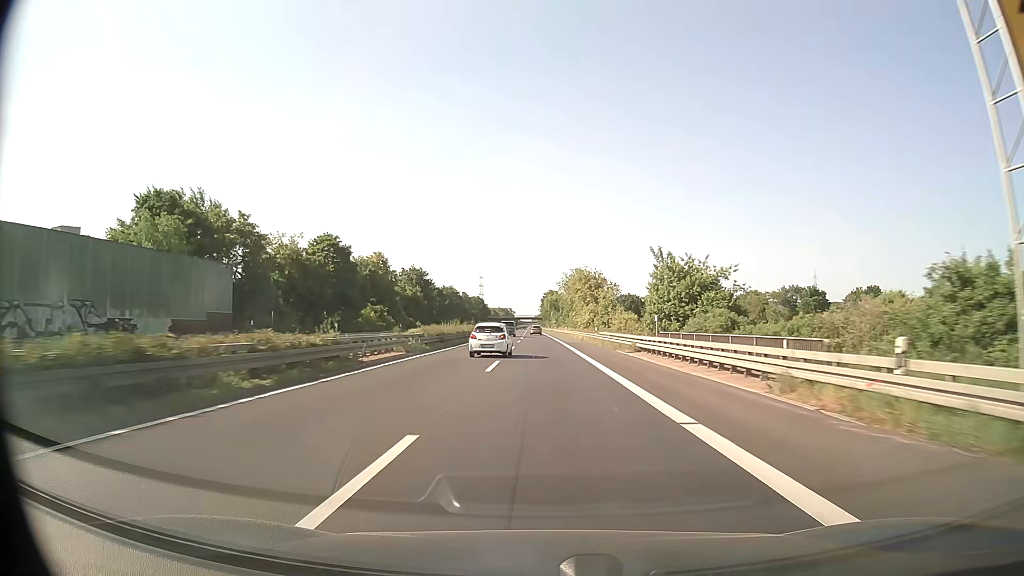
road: trunk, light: Day
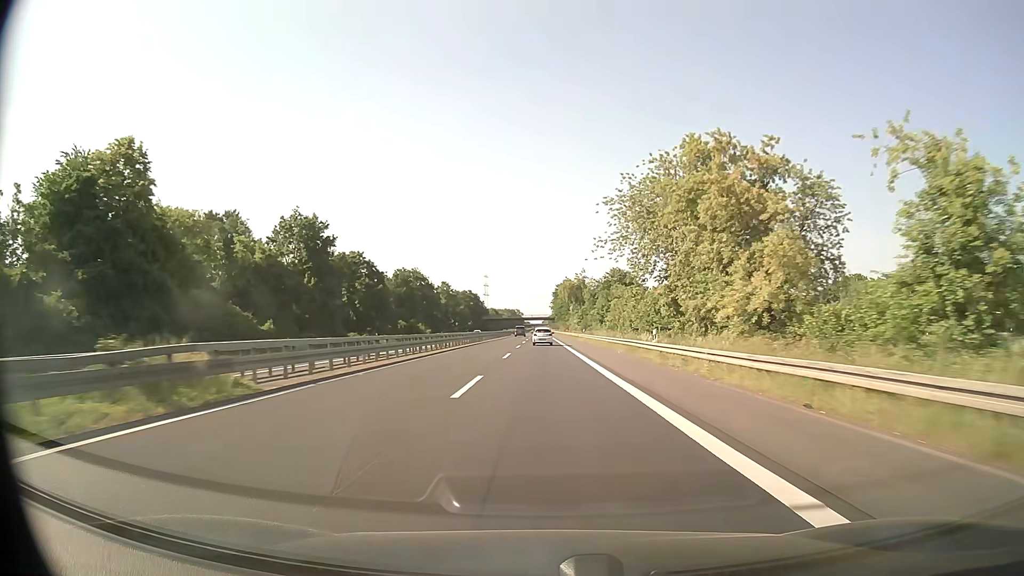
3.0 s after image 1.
(-0.9, +79.2) m; -1°
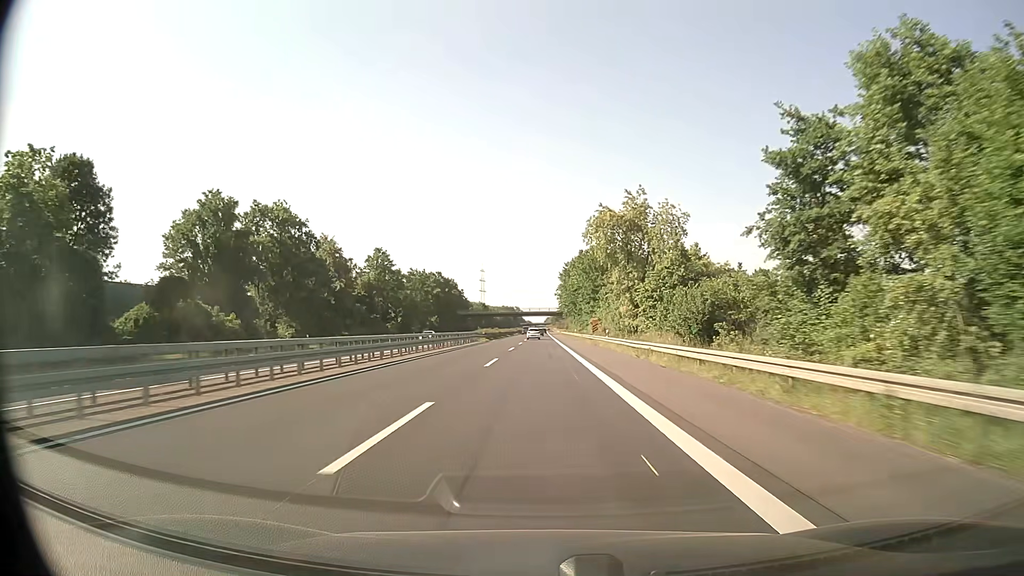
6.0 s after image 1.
(-0.1, +79.0) m; 0°
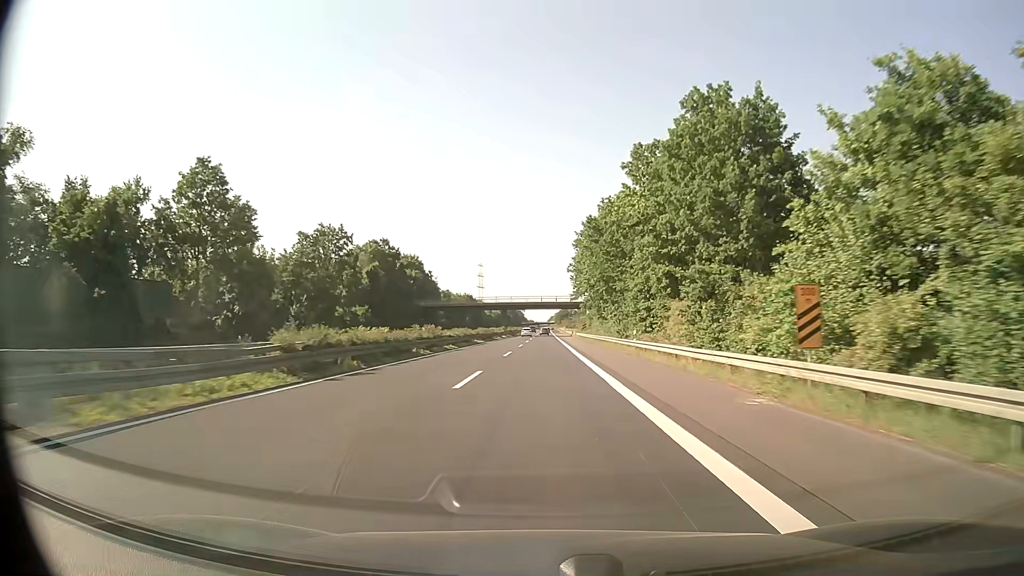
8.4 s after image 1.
(-0.1, +63.1) m; -1°
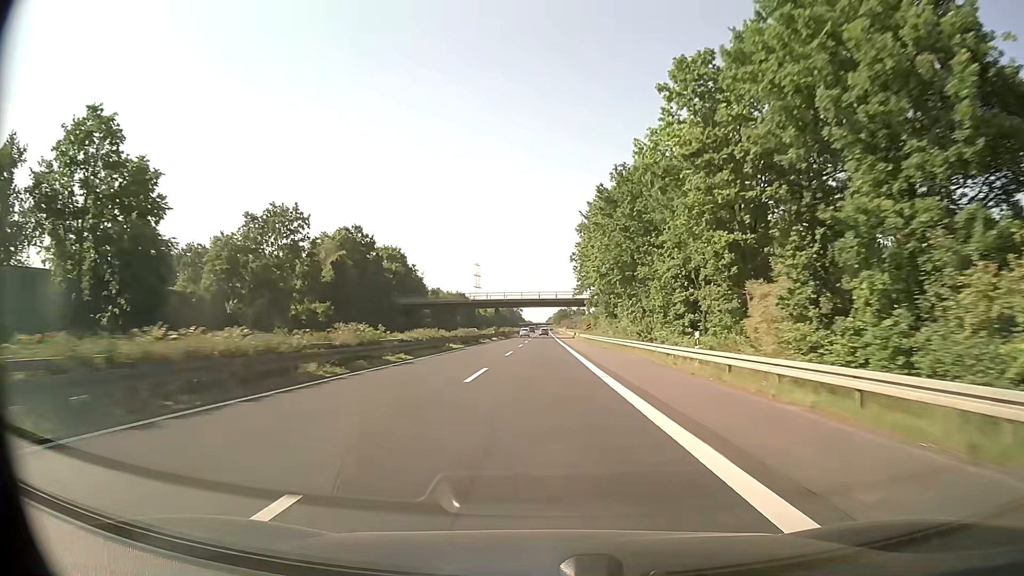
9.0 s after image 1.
(+0.1, +15.8) m; +1°
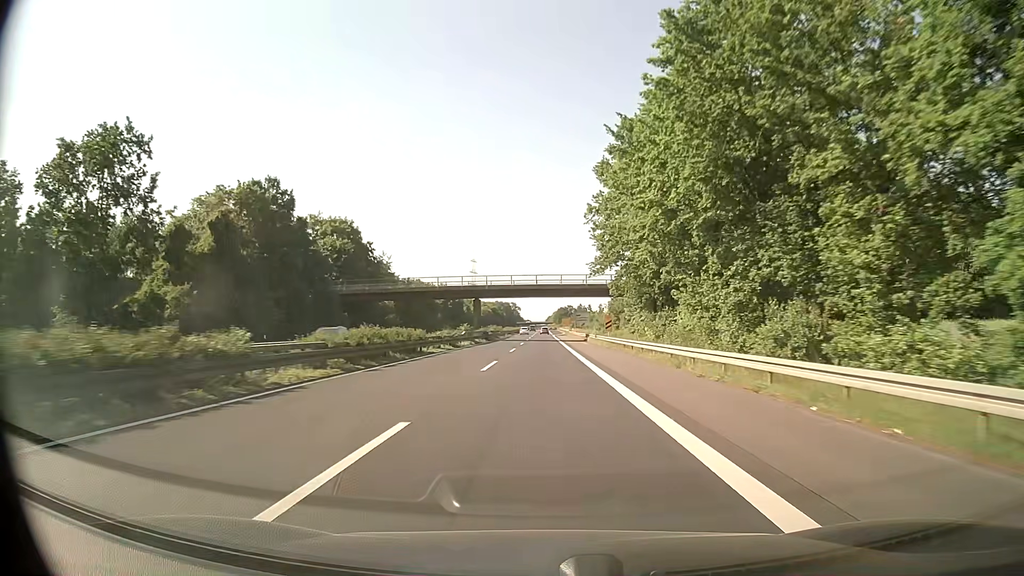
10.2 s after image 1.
(0.0, +31.6) m; 0°
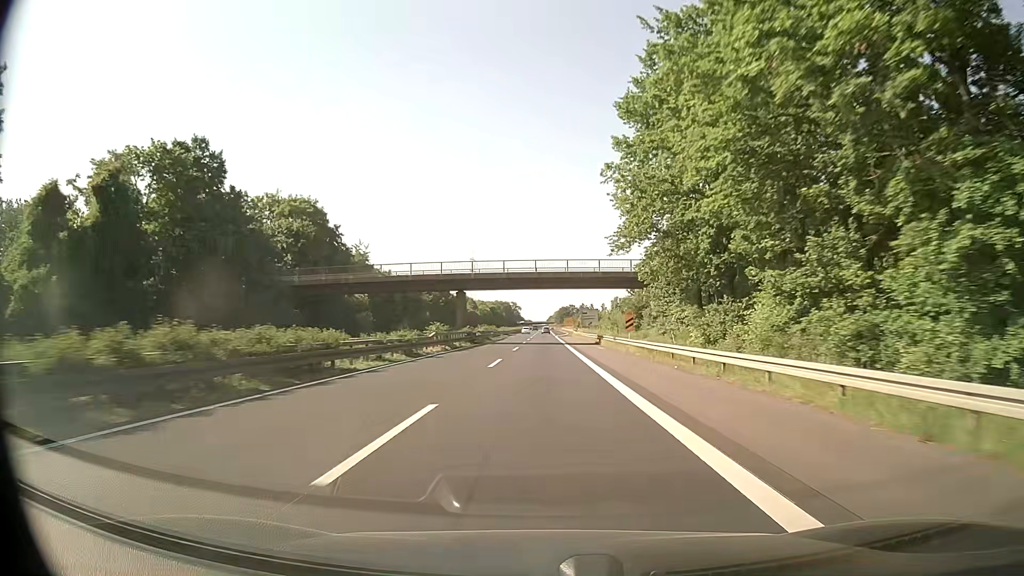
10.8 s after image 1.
(-0.1, +15.8) m; 0°
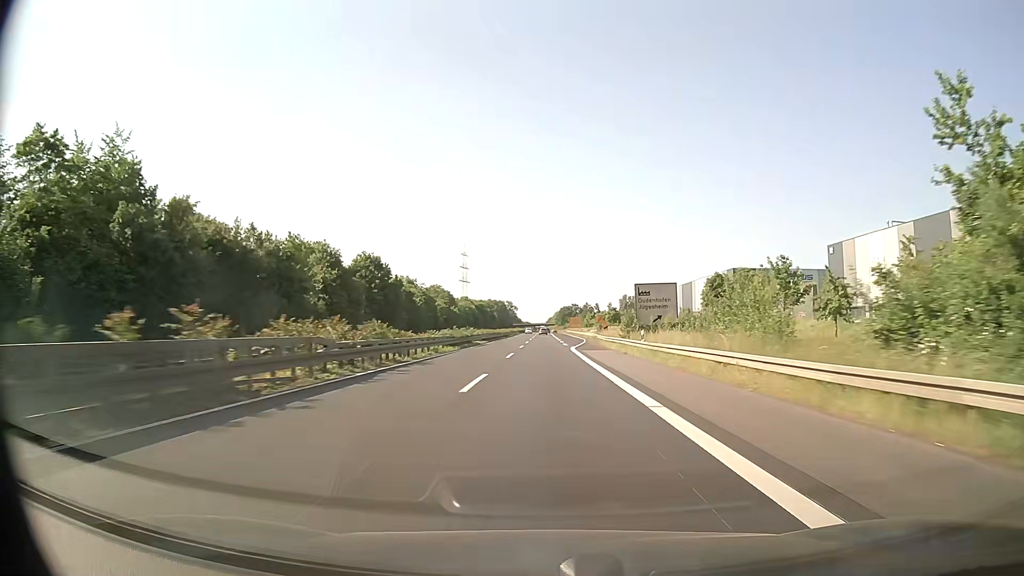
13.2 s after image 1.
(-0.1, +63.3) m; 0°
(0, +10) (0, +20) (0, +30) (0, +40) (0, +50) (0, +60) (0, +70) (+1, +80) (+1, +90) (+1, +100) m
